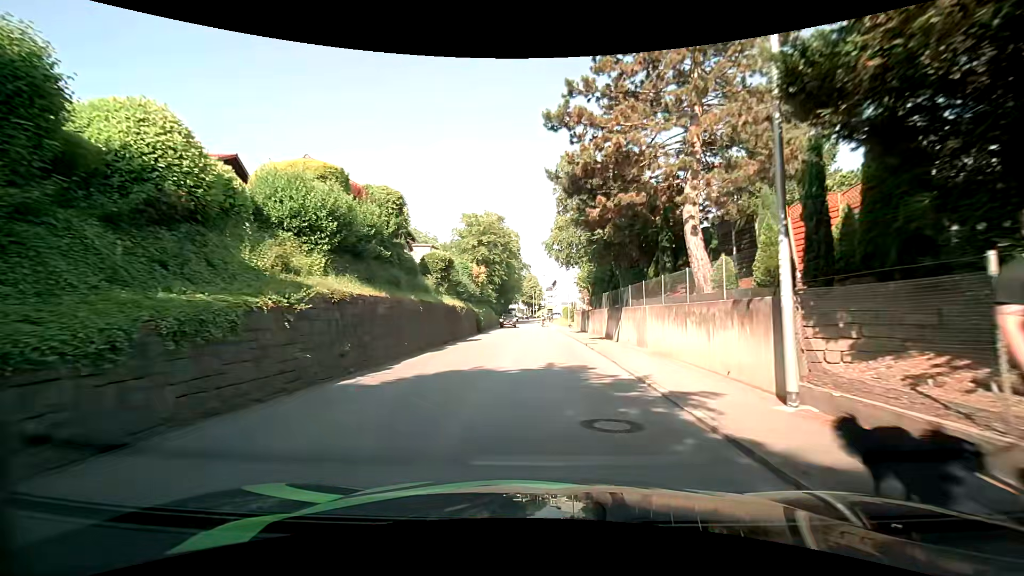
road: tertiary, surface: asphalt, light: Day
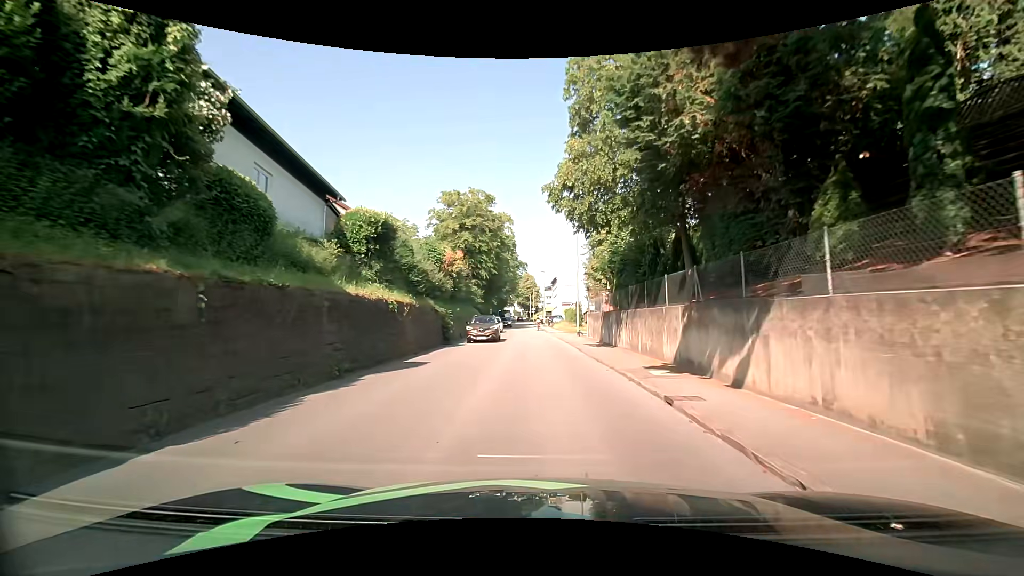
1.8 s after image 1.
(-0.1, +13.6) m; 0°
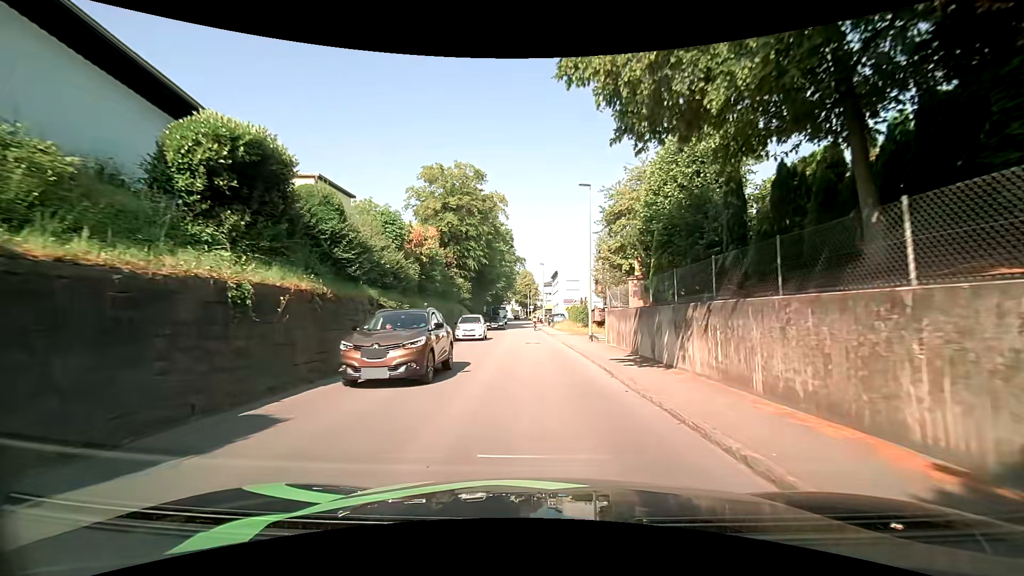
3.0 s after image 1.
(0.0, +8.9) m; 0°
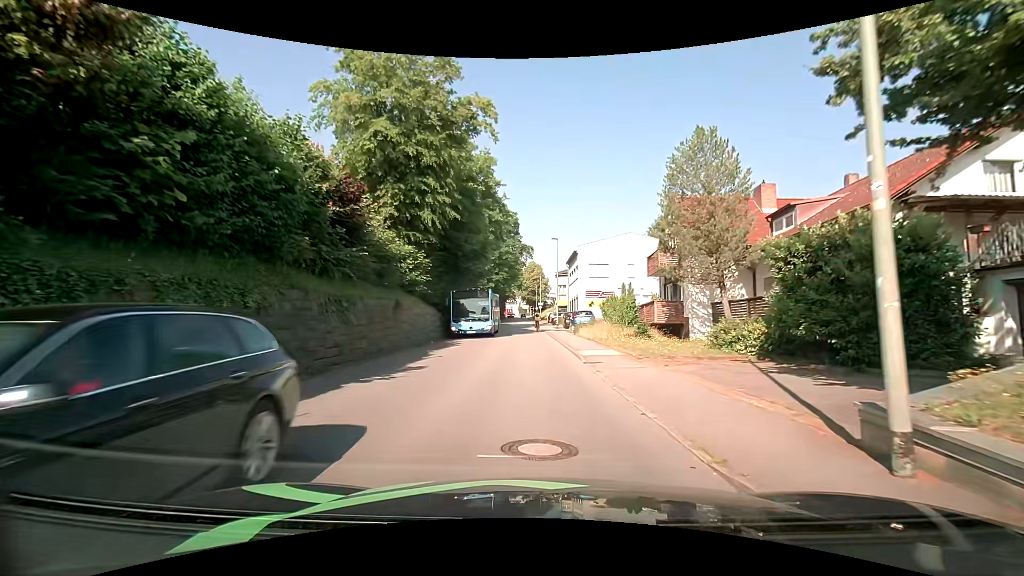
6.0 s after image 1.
(-0.1, +21.0) m; -2°
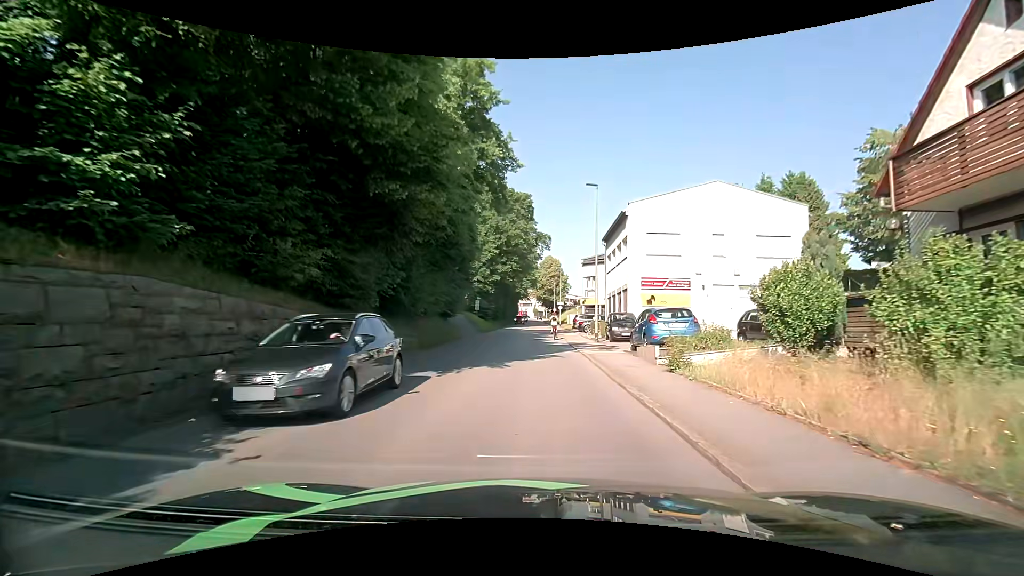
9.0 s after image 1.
(-0.2, +19.5) m; -1°
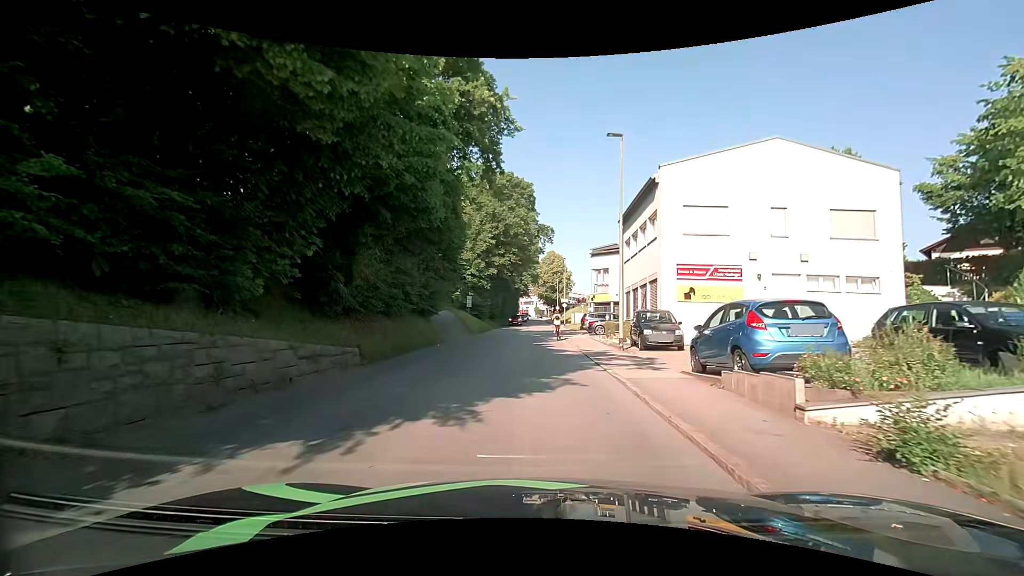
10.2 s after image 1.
(0.0, +7.1) m; 0°
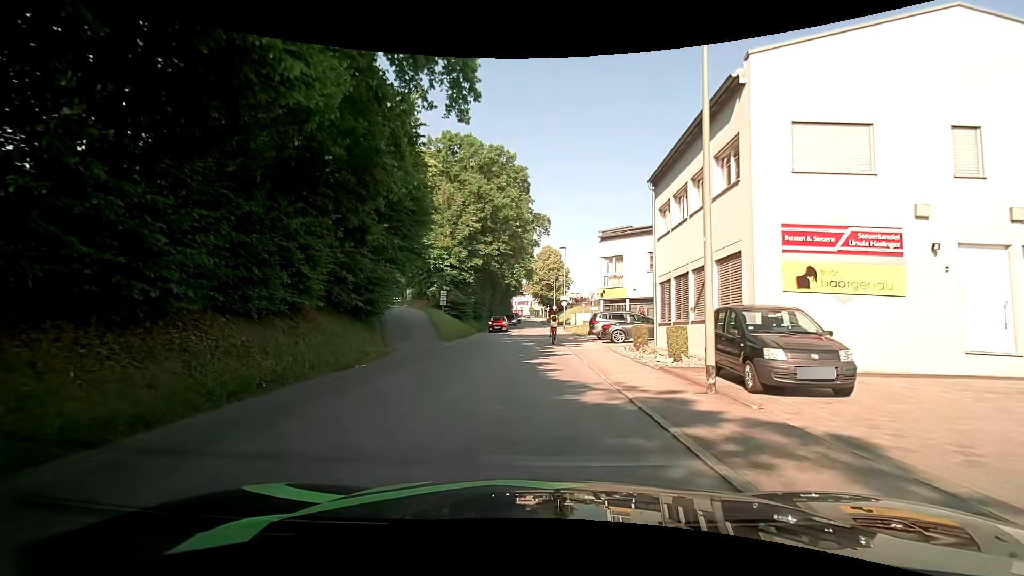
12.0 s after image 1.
(+0.2, +10.0) m; +3°
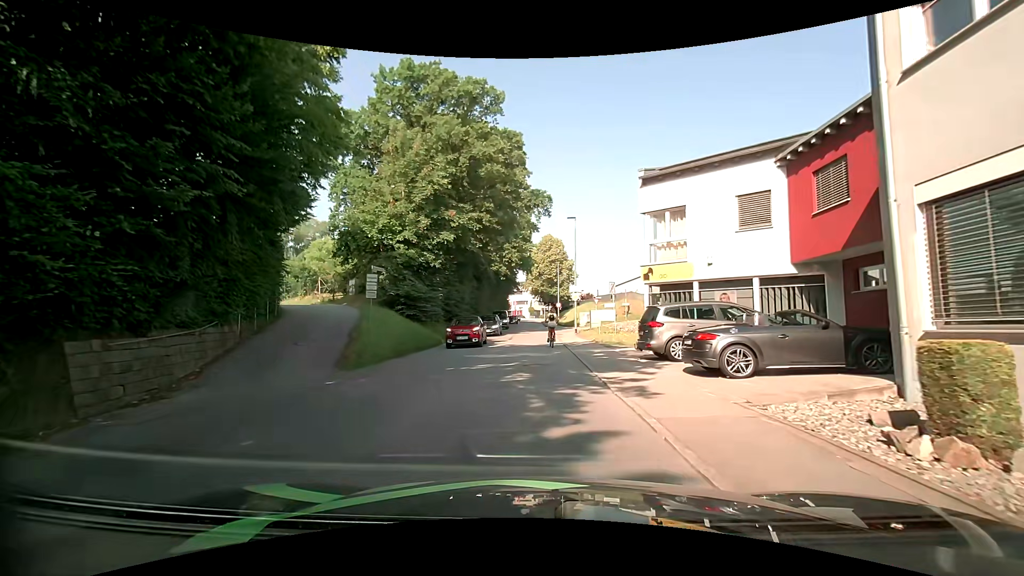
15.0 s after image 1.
(-0.4, +14.7) m; -2°
